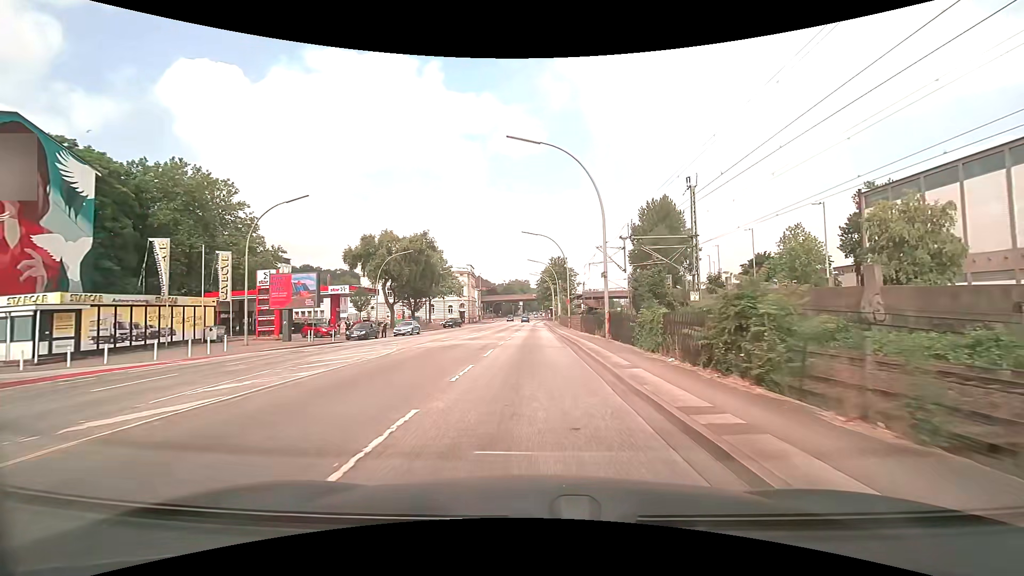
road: primary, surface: asphalt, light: Day
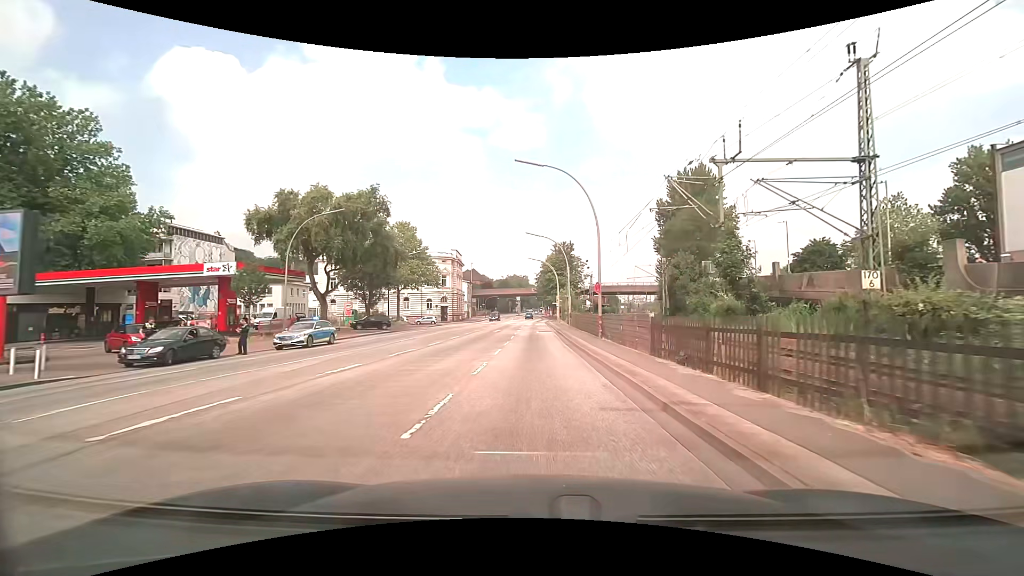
(-0.1, +22.9) m; 0°
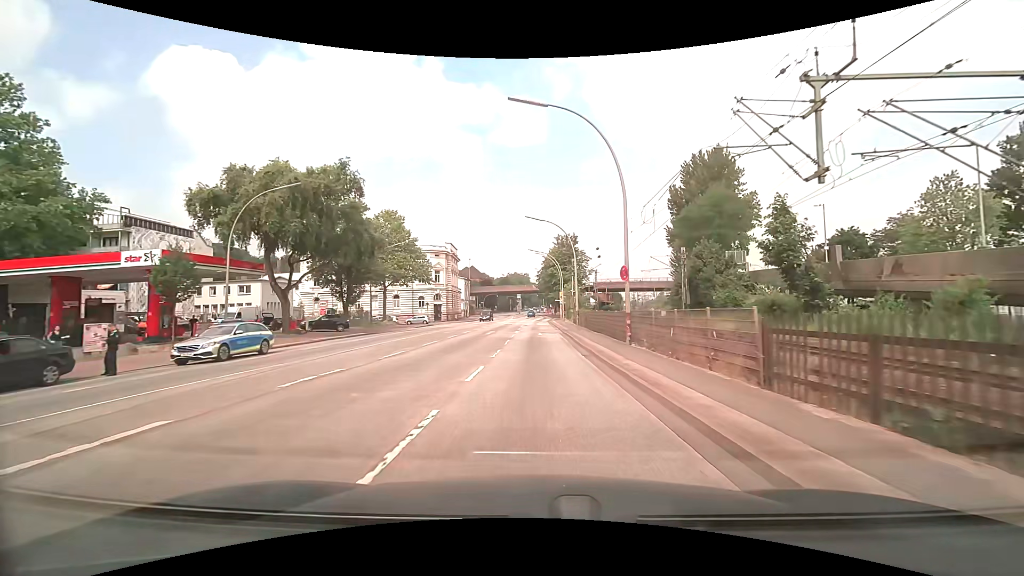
(0.0, +7.7) m; 0°
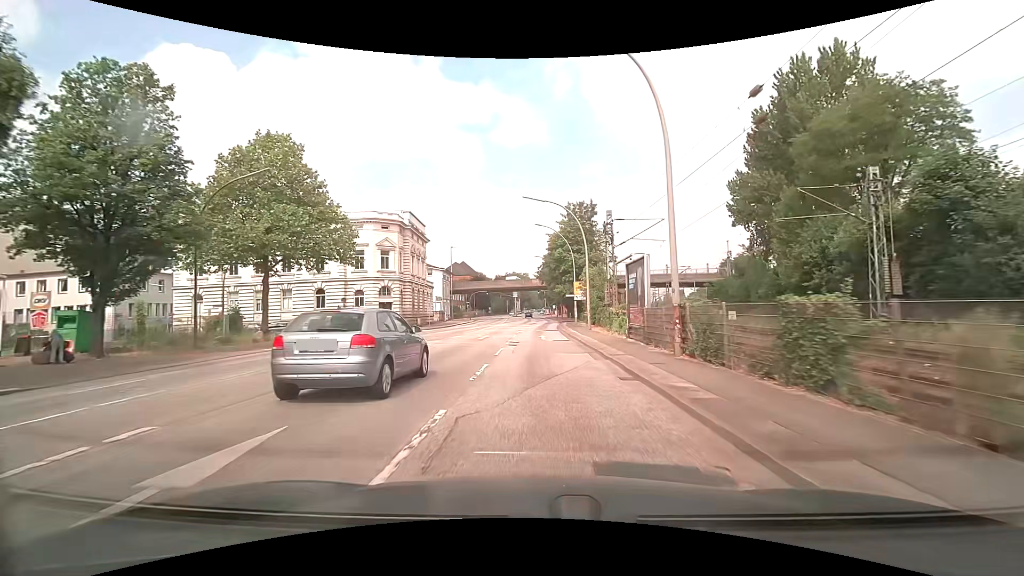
(+0.1, +30.7) m; 0°
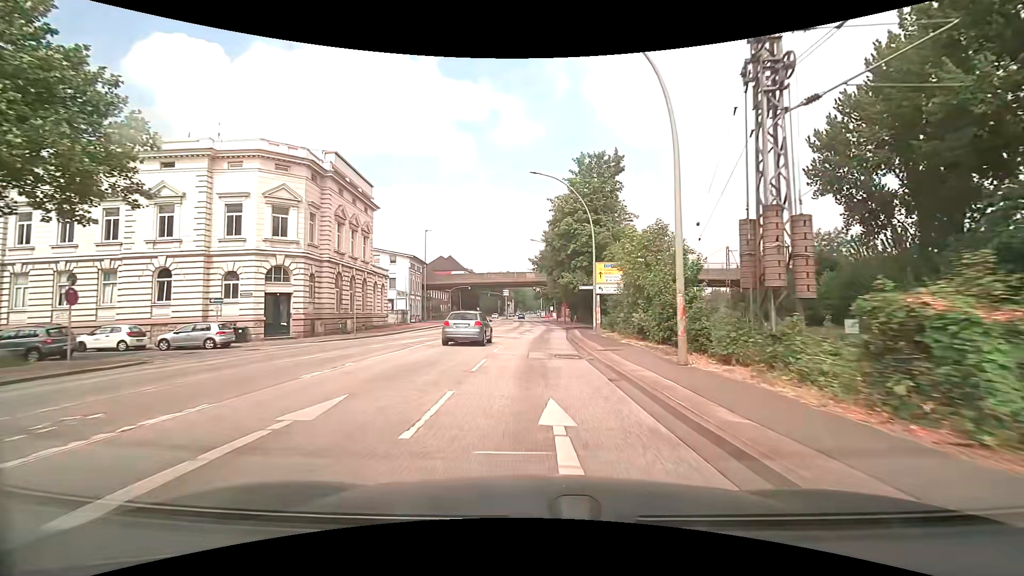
(+0.2, +22.9) m; +1°
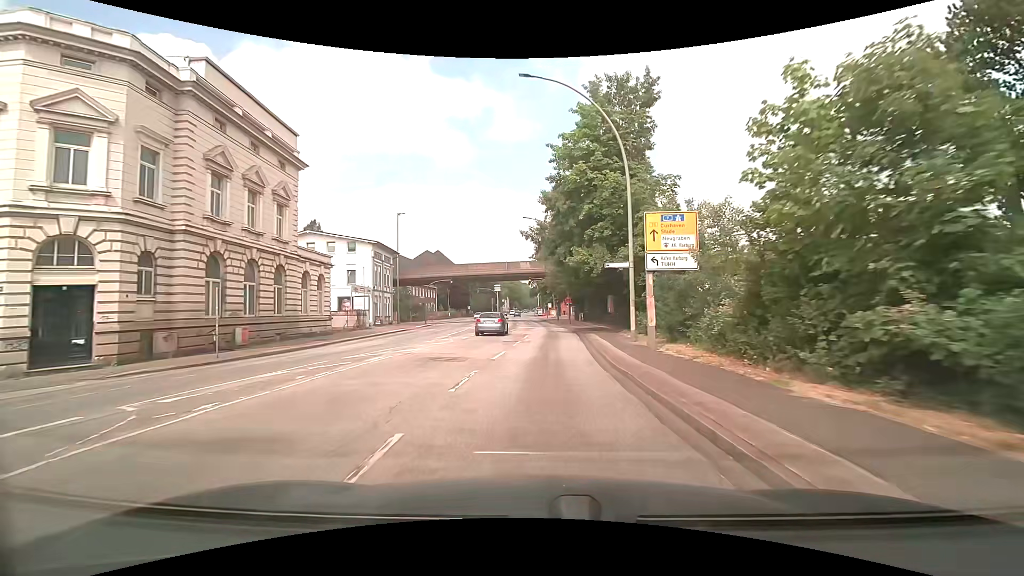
(+0.2, +15.2) m; +1°
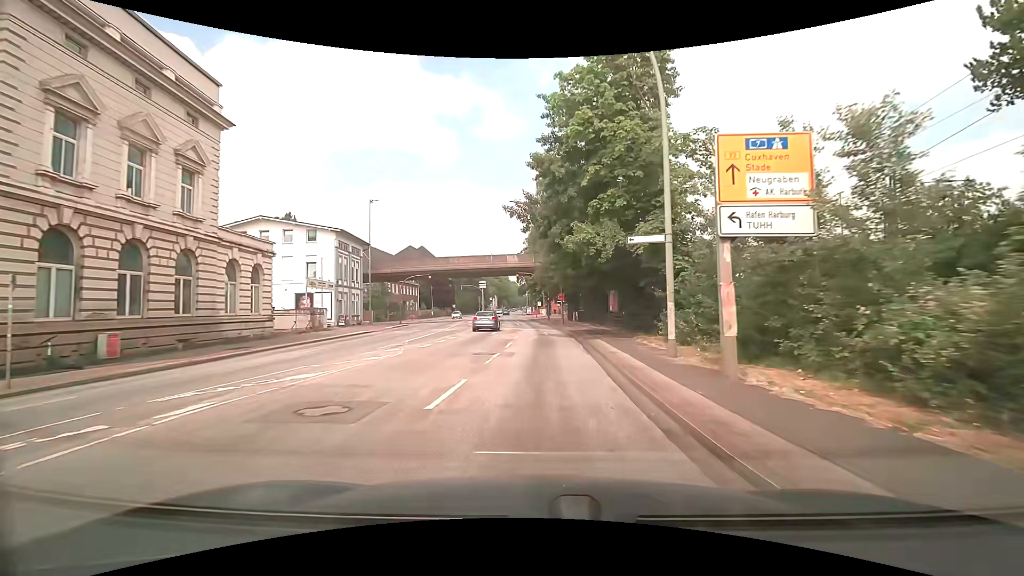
(0.0, +7.6) m; +1°
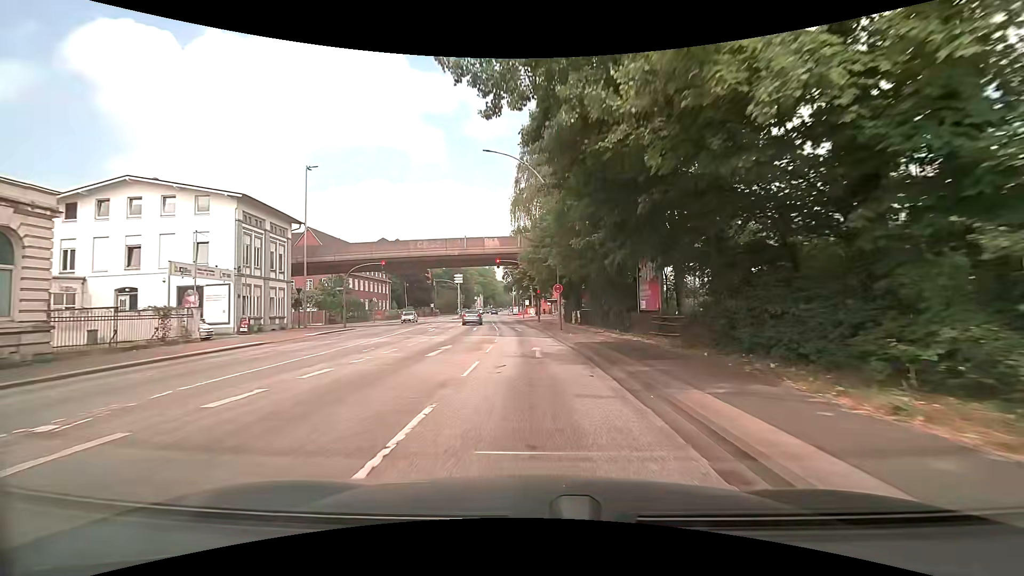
(+0.3, +14.9) m; +2°
